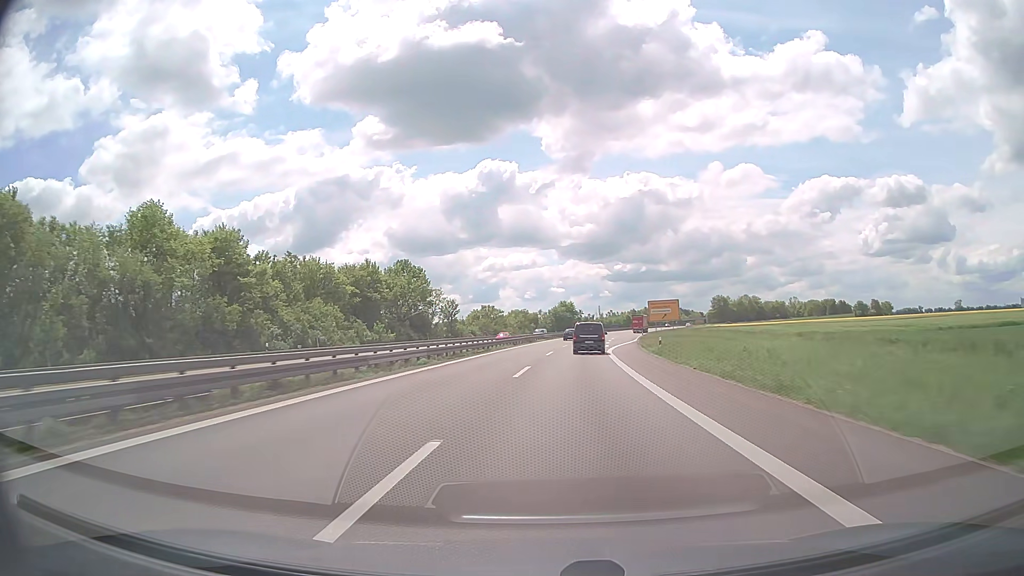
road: trunk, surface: asphalt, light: Day
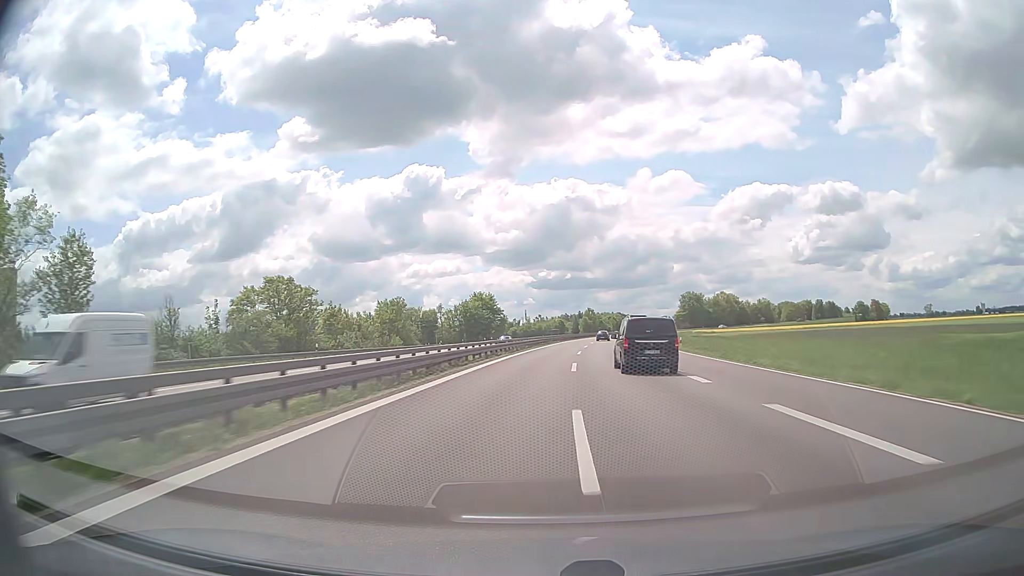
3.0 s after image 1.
(+4.5, +87.0) m; +6°
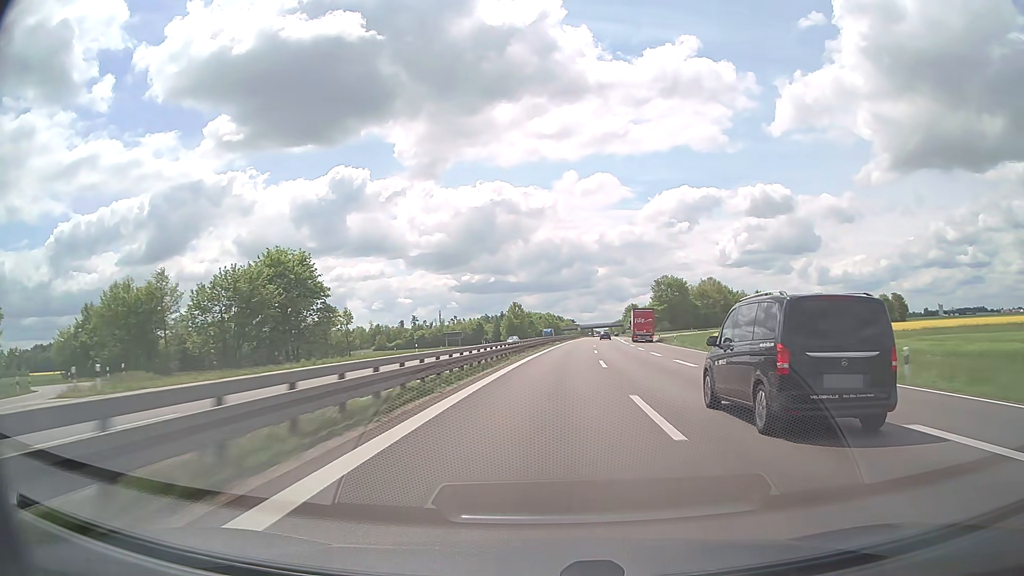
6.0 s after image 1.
(+4.9, +87.9) m; +6°
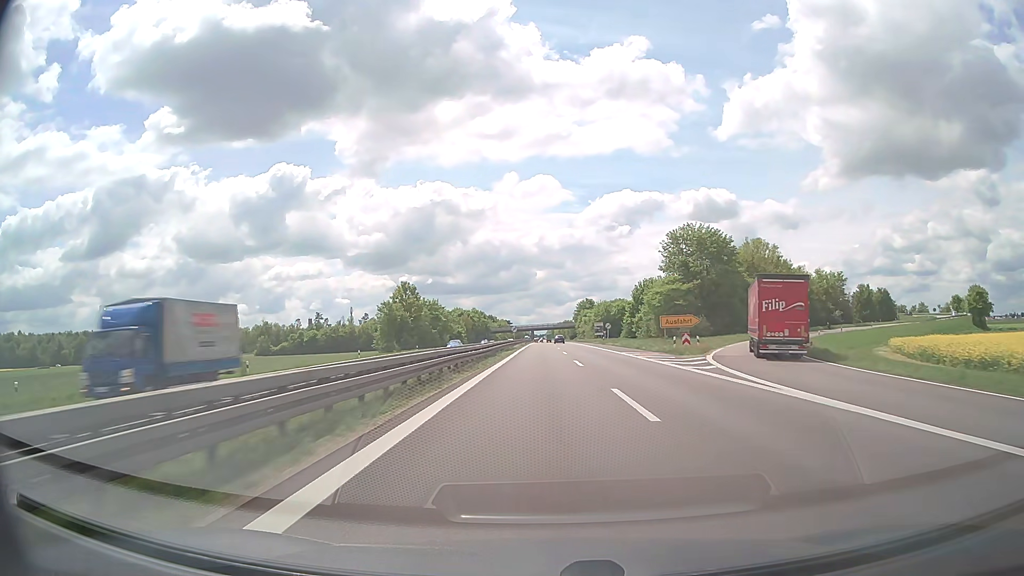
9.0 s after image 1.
(+4.9, +88.9) m; +5°
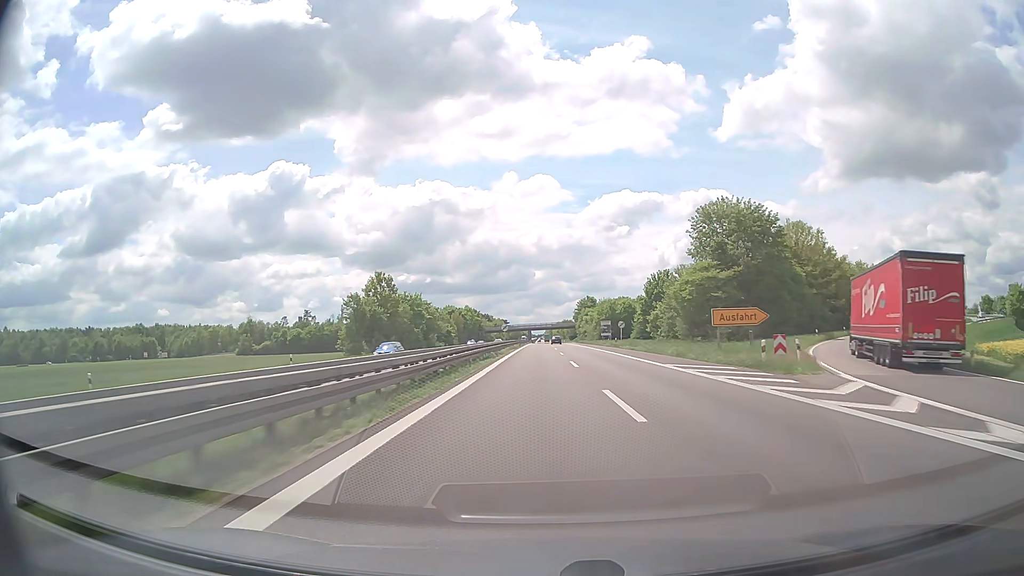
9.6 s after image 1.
(0.0, +18.1) m; 0°
(0, +10) (0, +20) (0, +30) (0, +40) (0, +50) (0, +60) (0, +70) (0, +80) (0, +90) (0, +100) m
